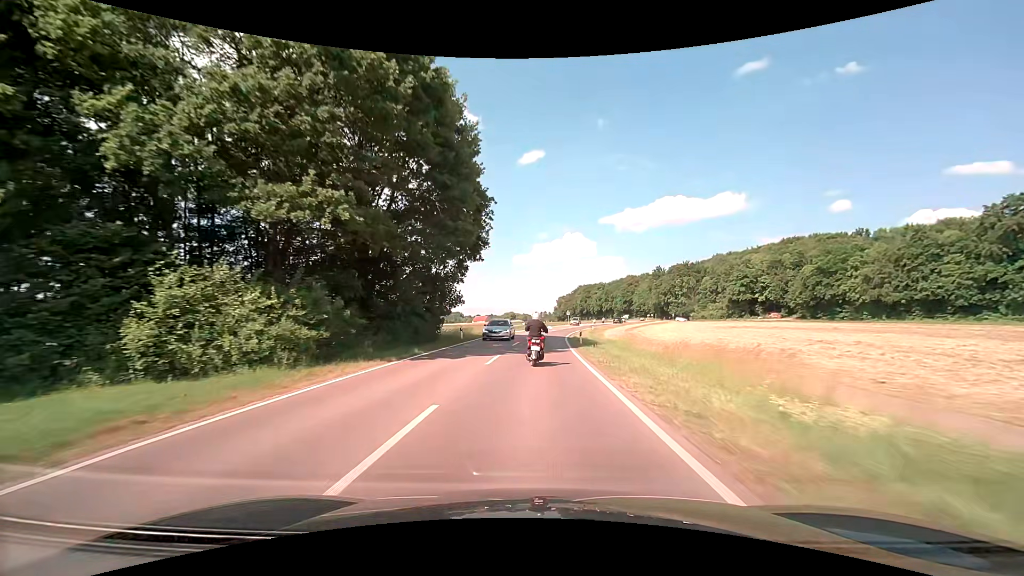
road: secondary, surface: asphalt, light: Day
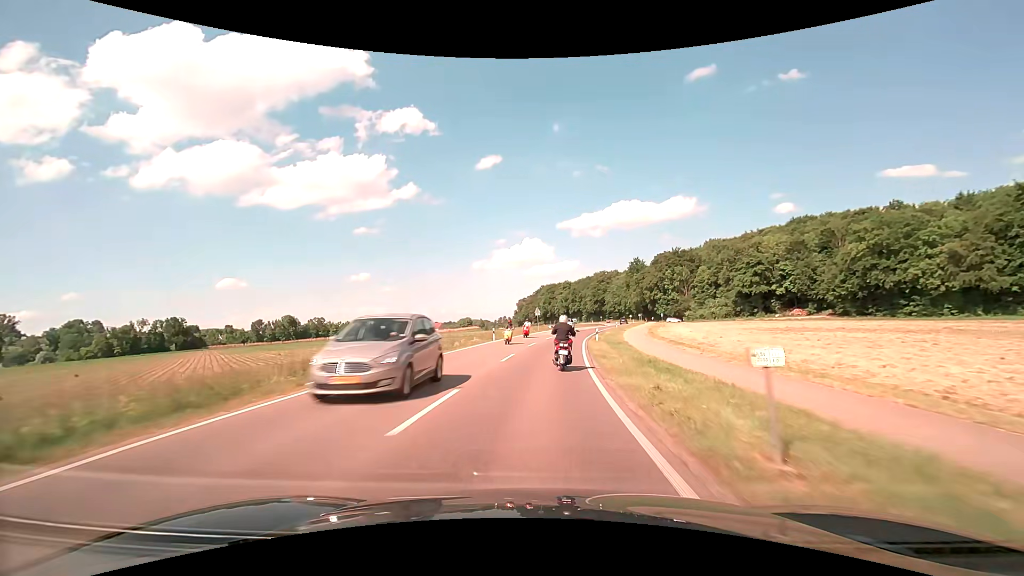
(+1.3, +45.3) m; +4°
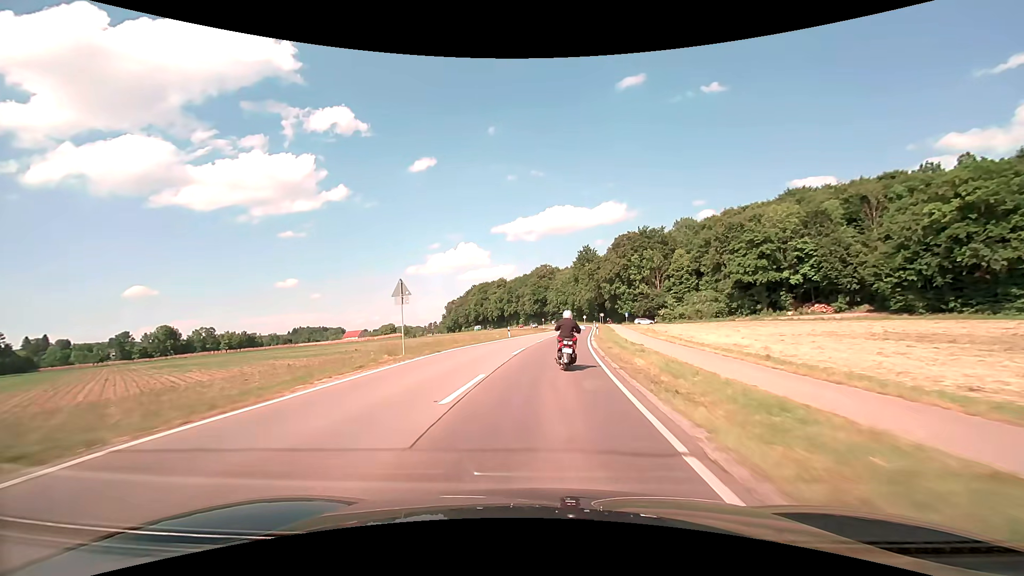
(+2.8, +45.7) m; +7°
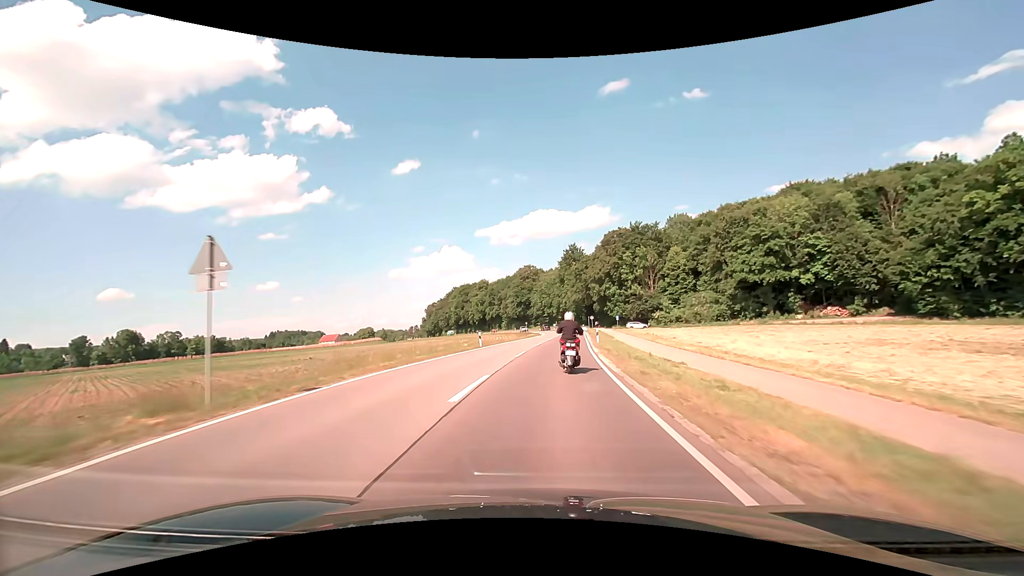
(+0.2, +11.3) m; +2°
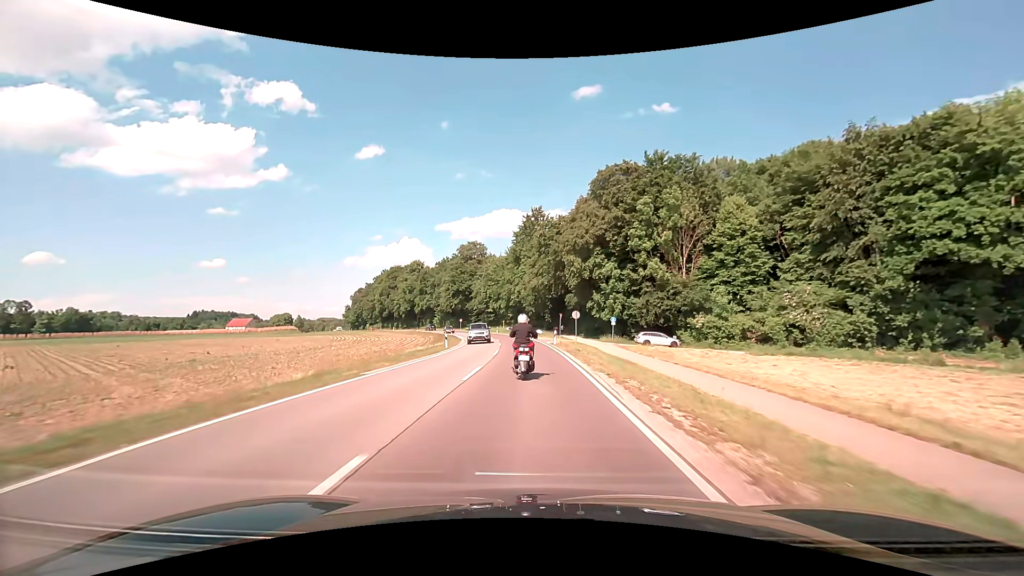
(+3.6, +55.2) m; +5°
(0, +10) (0, +20) (0, +30) (-1, +40) (-2, +50) (-3, +60) (-5, +70) (-7, +79) (-10, +89) (-12, +99) m
